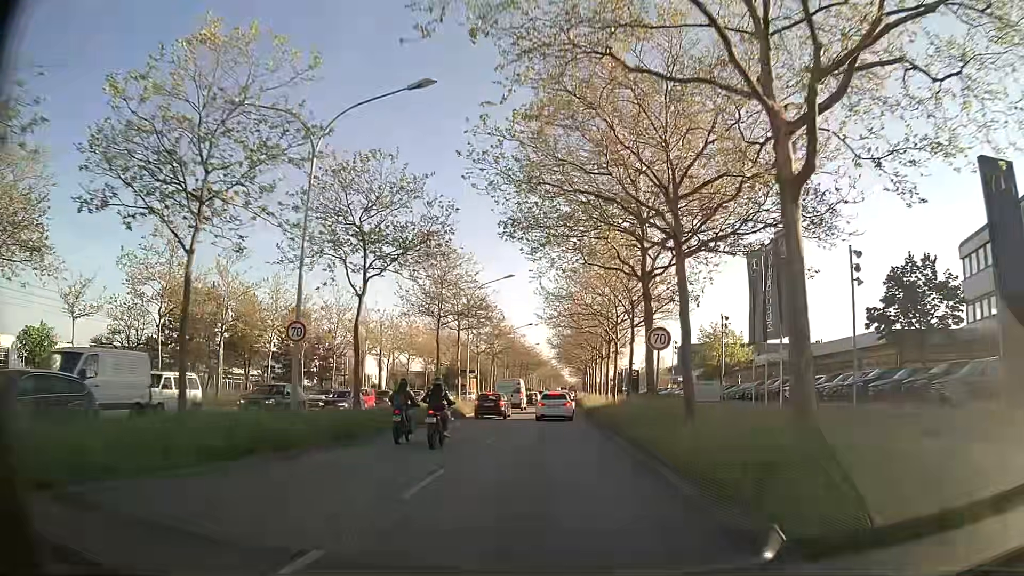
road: primary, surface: asphalt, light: Day
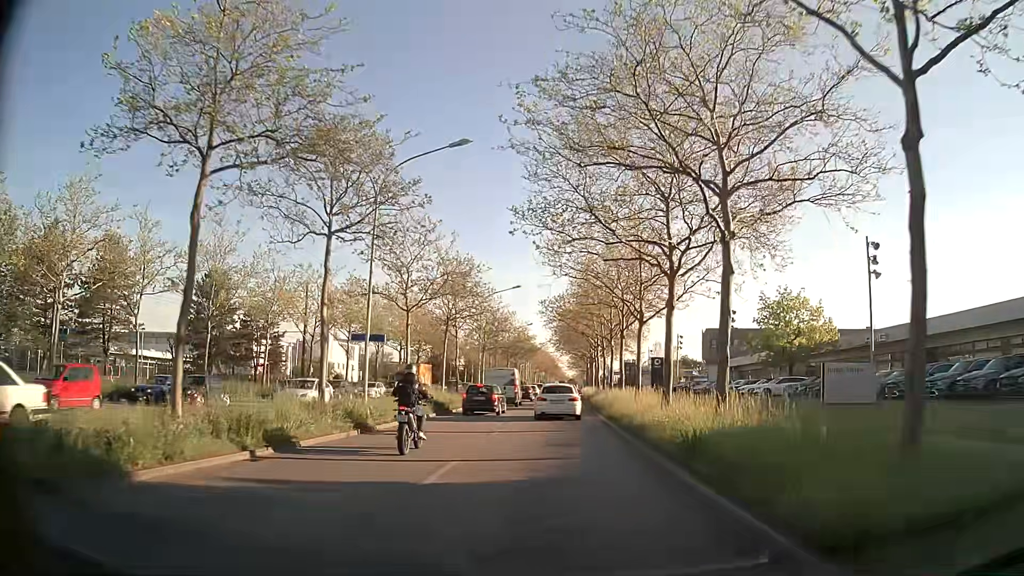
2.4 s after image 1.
(+0.2, +26.1) m; 0°
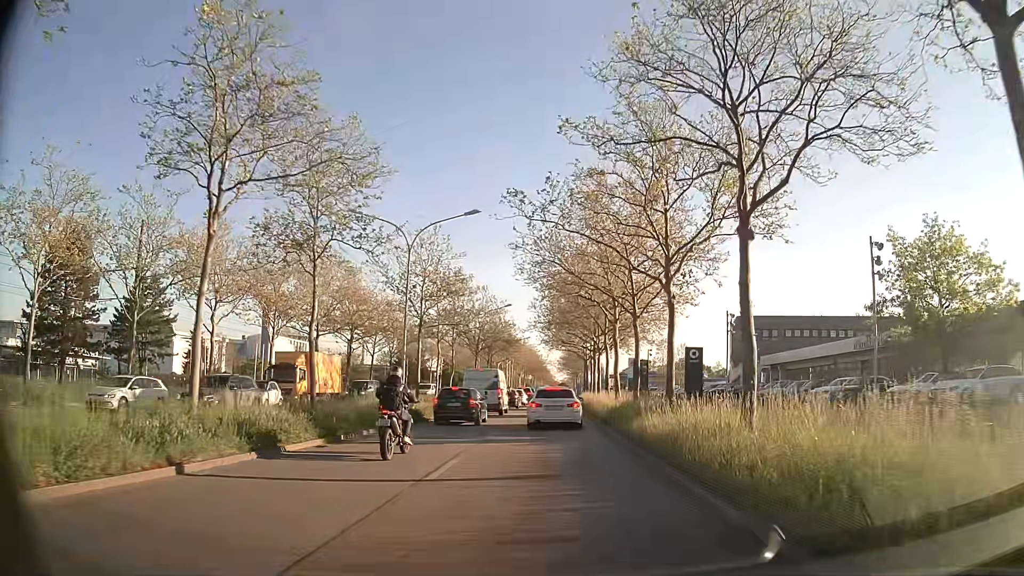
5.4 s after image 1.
(+0.3, +25.9) m; +2°
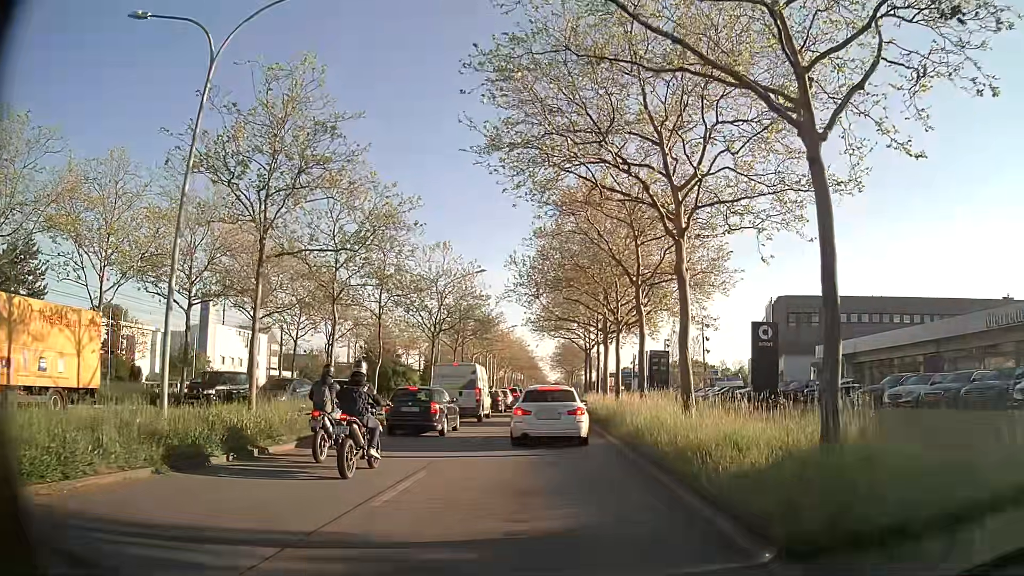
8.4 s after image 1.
(-0.1, +19.9) m; 0°
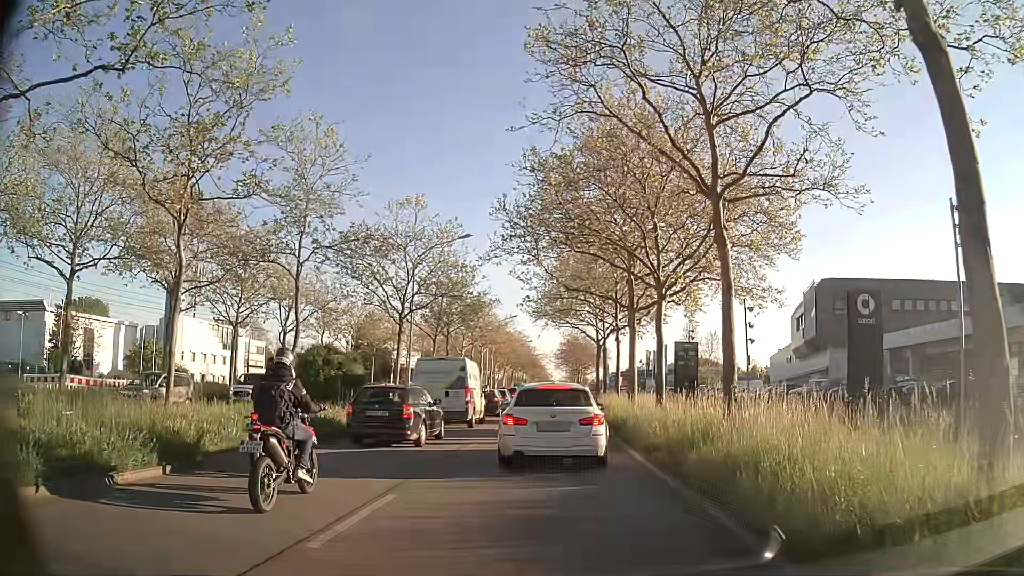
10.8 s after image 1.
(0.0, +11.0) m; +2°
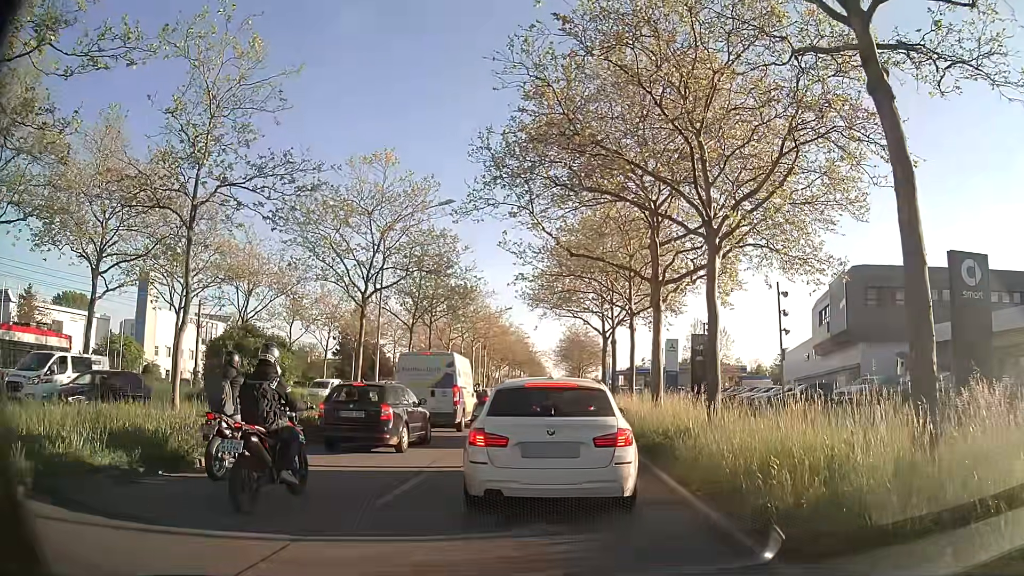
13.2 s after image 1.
(-0.2, +6.6) m; -1°
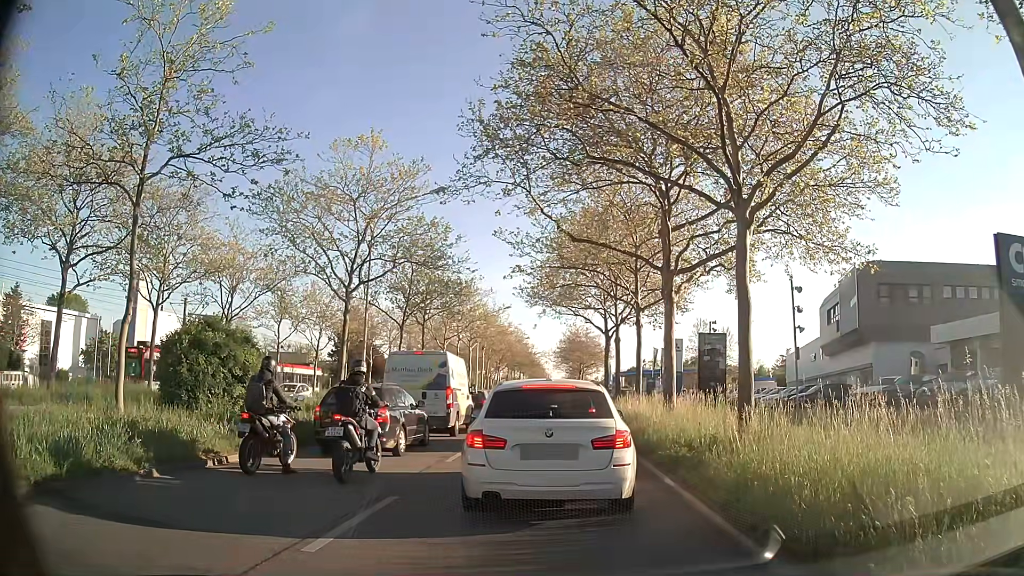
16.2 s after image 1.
(0.0, +2.1) m; 0°
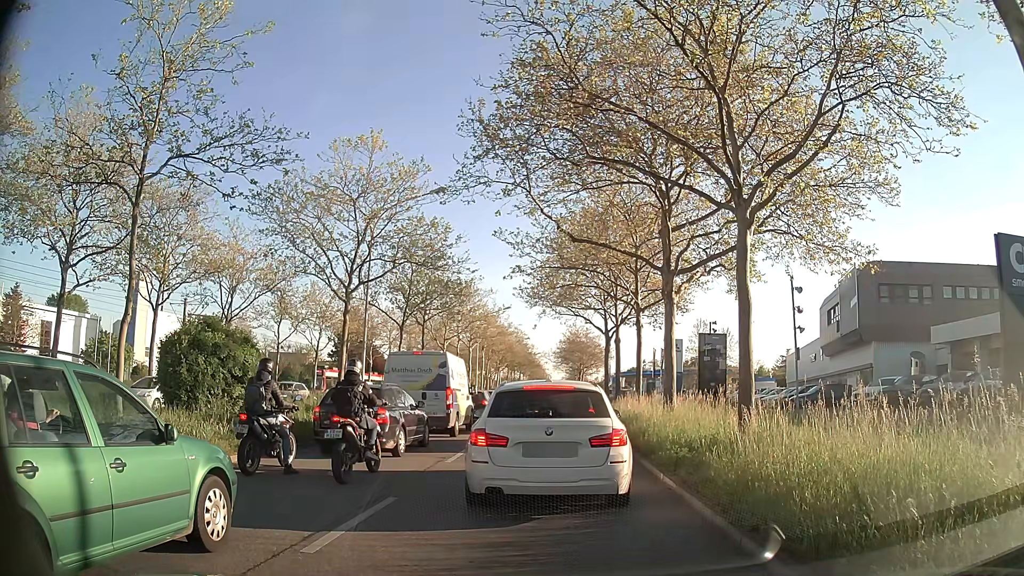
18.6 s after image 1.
(0.0, +0.1) m; 0°
